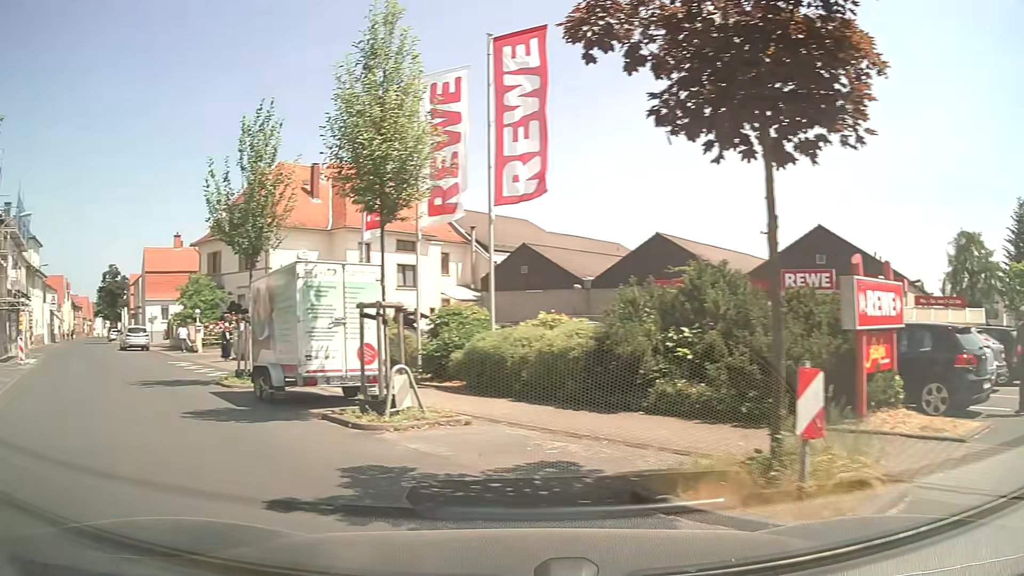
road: residential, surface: asphalt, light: Day
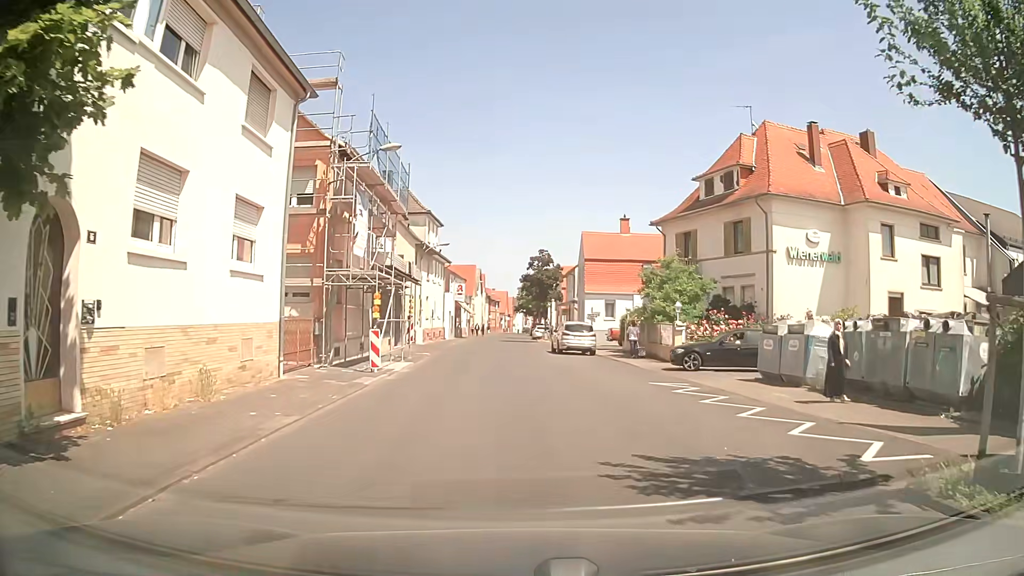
(-6.2, +10.2) m; -37°
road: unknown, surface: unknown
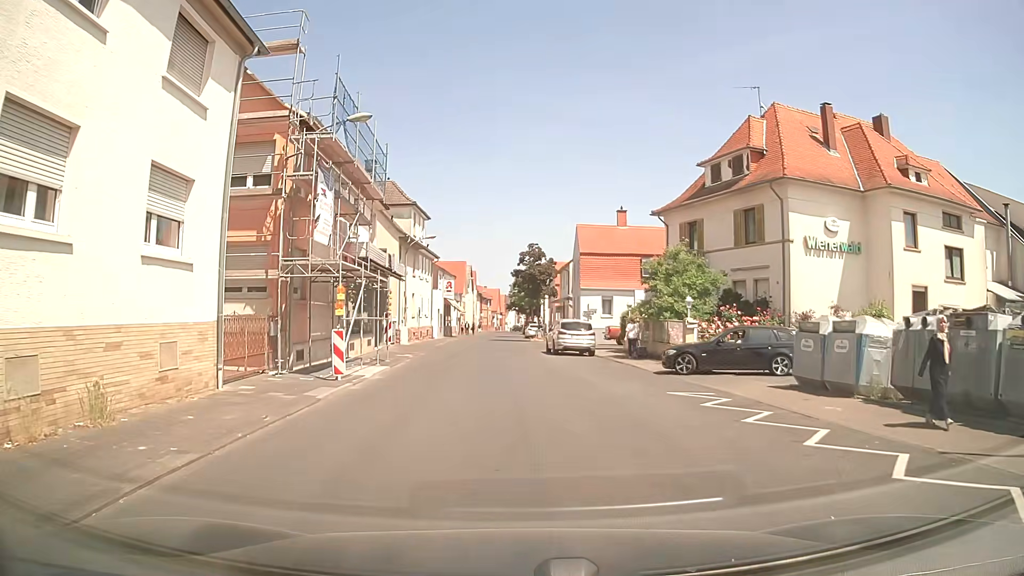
(0.0, +3.0) m; +1°
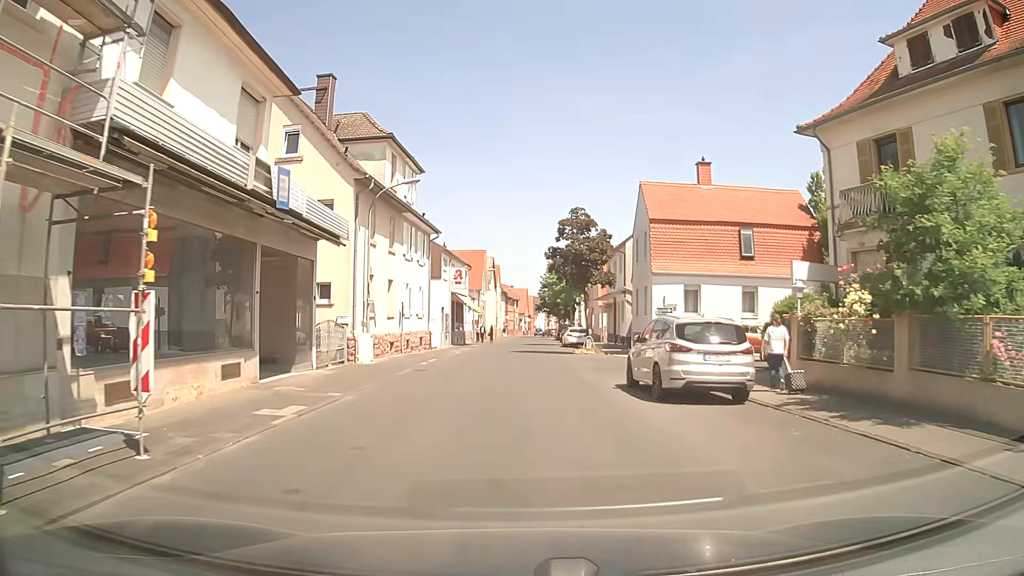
(-0.4, +18.2) m; -2°
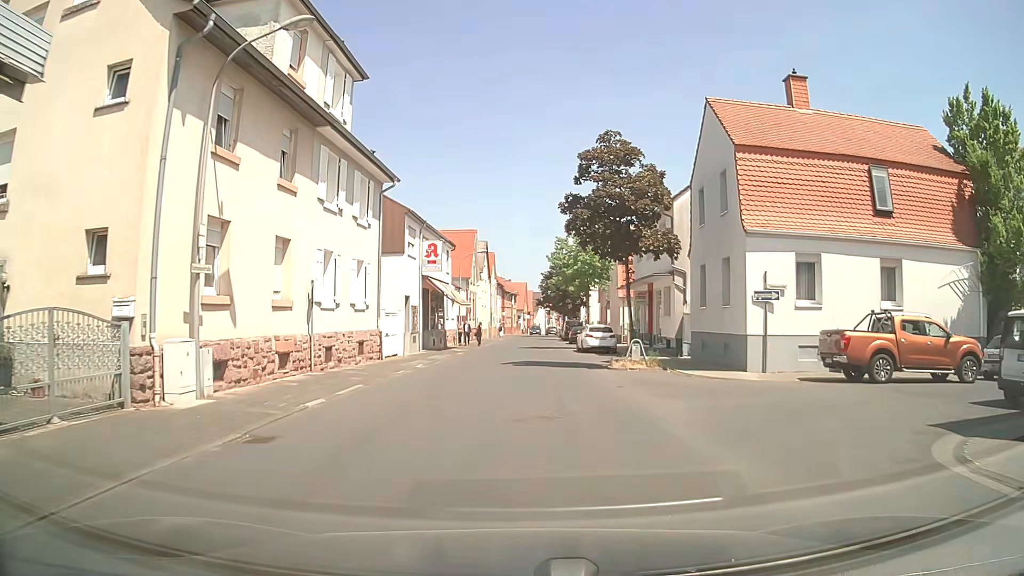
(-0.1, +14.0) m; 0°
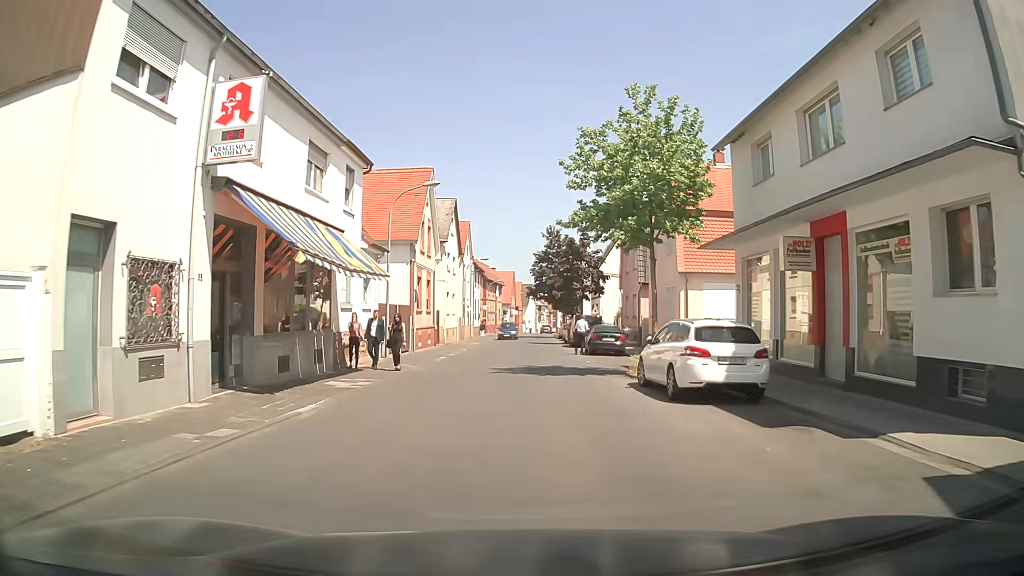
(+0.3, +23.0) m; +1°
